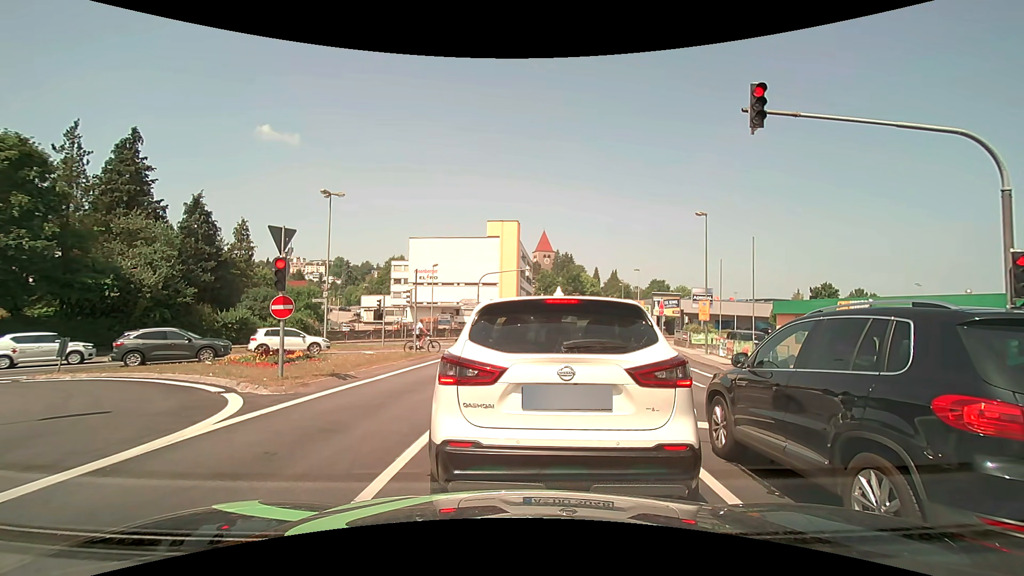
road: tertiary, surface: asphalt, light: Day
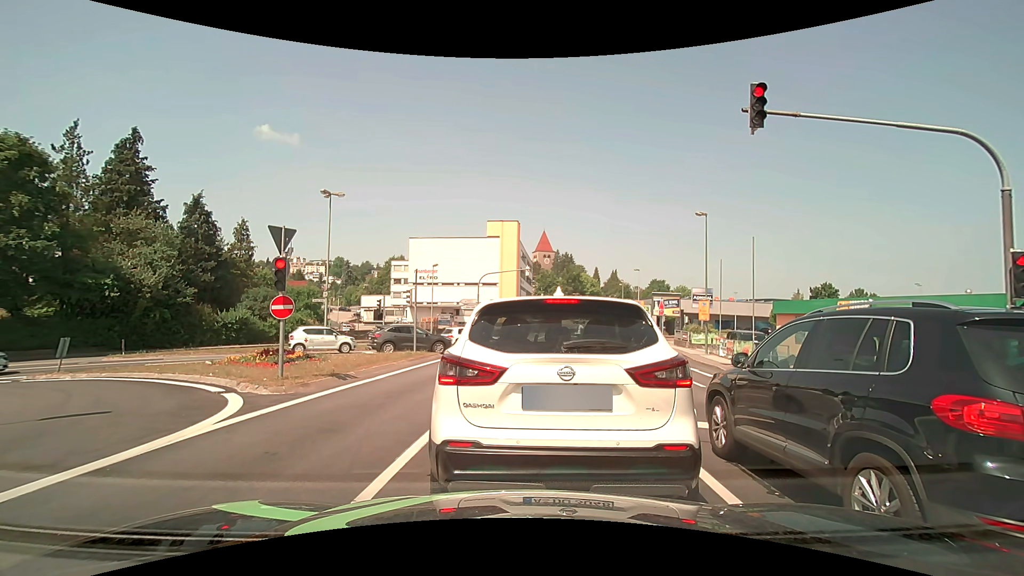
(0.0, 0.0) m; 0°
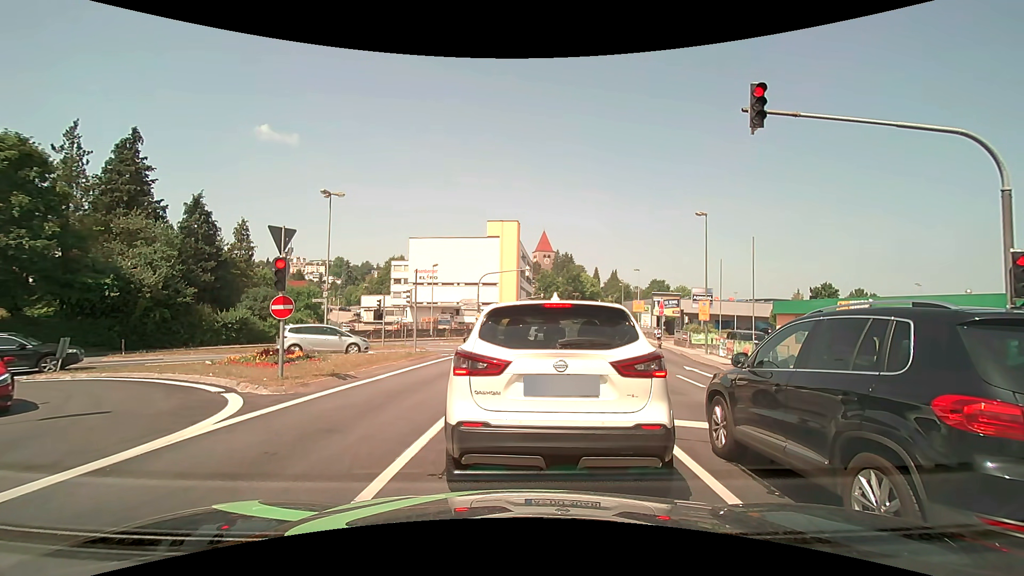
(0.0, 0.0) m; 0°
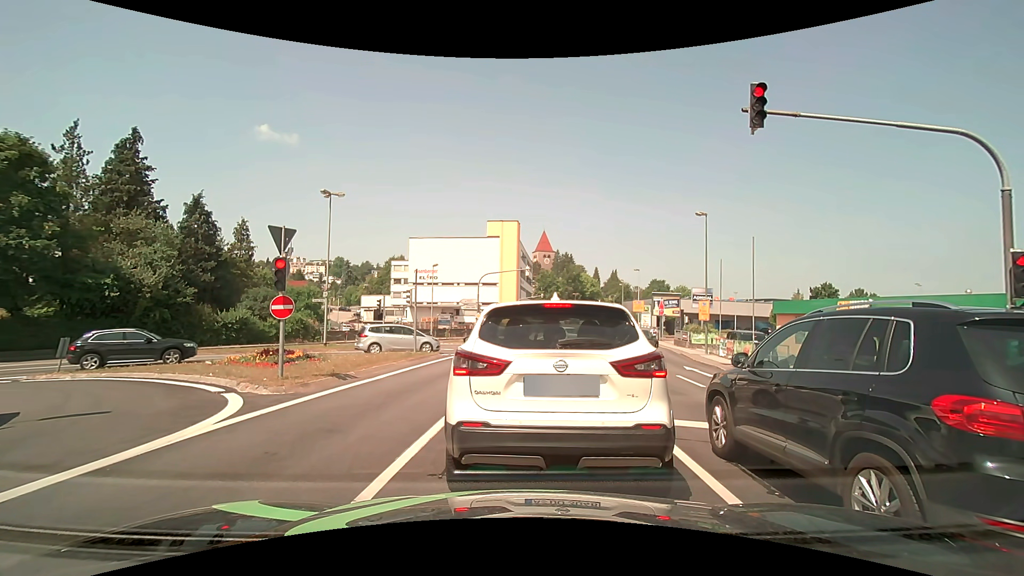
(0.0, 0.0) m; 0°
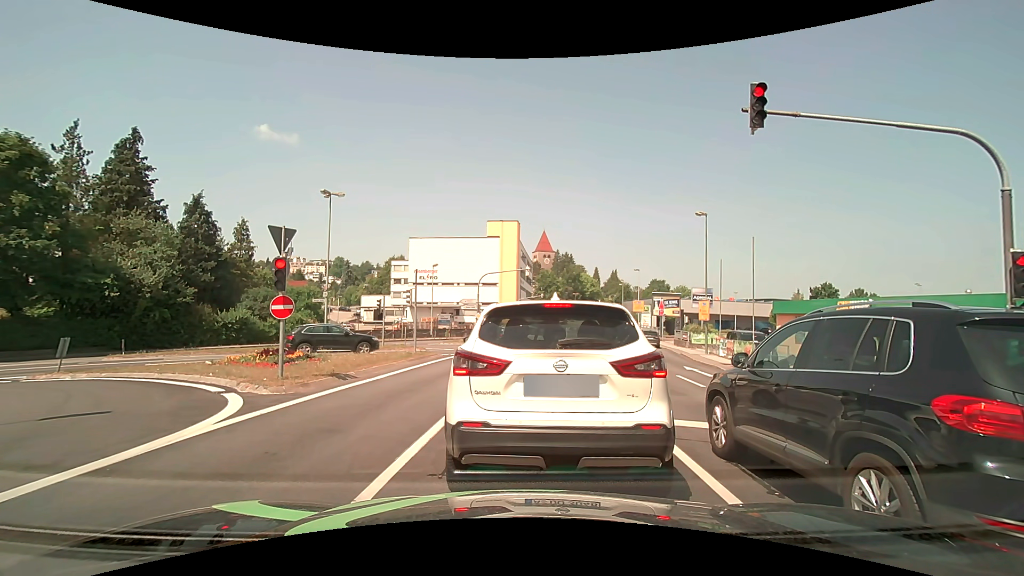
(0.0, 0.0) m; 0°
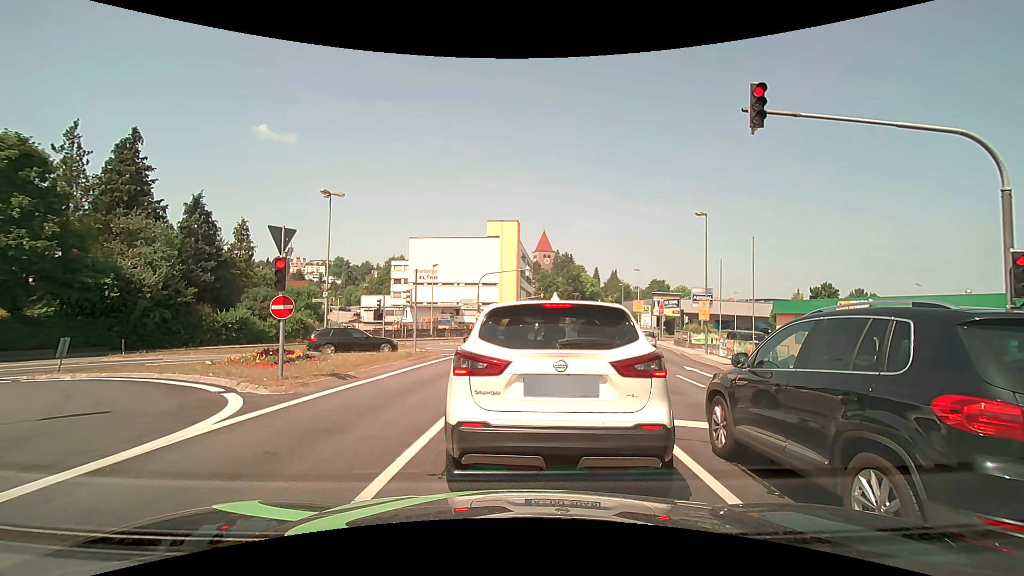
(0.0, 0.0) m; 0°
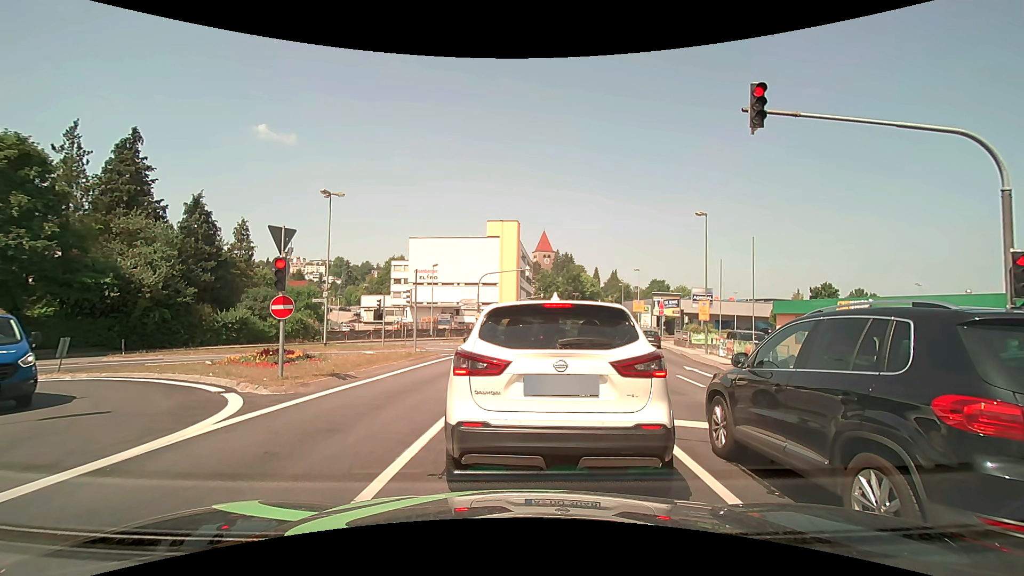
(0.0, 0.0) m; 0°
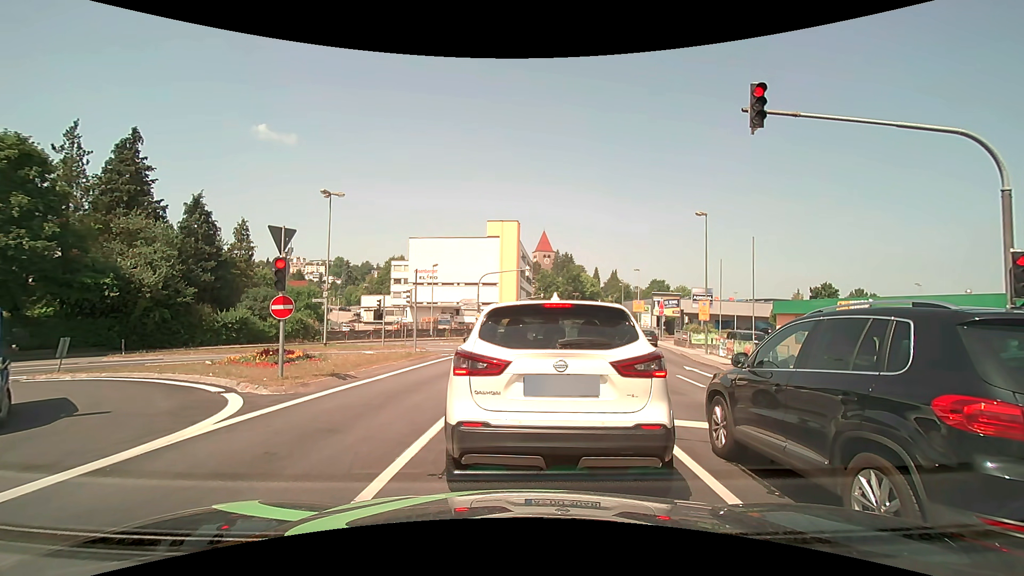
(0.0, 0.0) m; 0°
(0, +10) (0, +20) (+1, +30) (-3, +39) (-13, +40) (-22, +36) (-28, +28) (-34, +20) (-40, +12) (-45, +3) m
